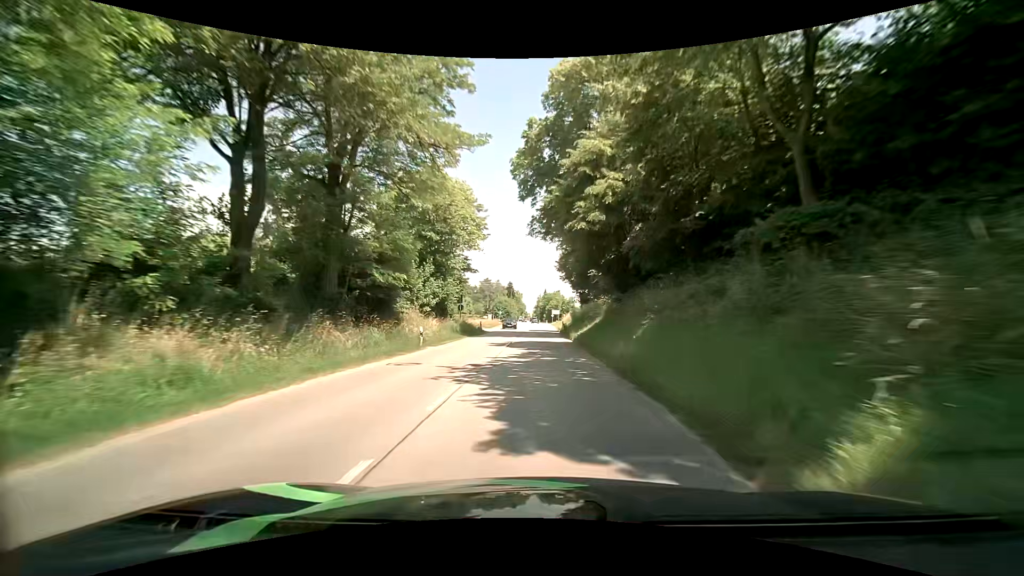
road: secondary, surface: asphalt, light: Day
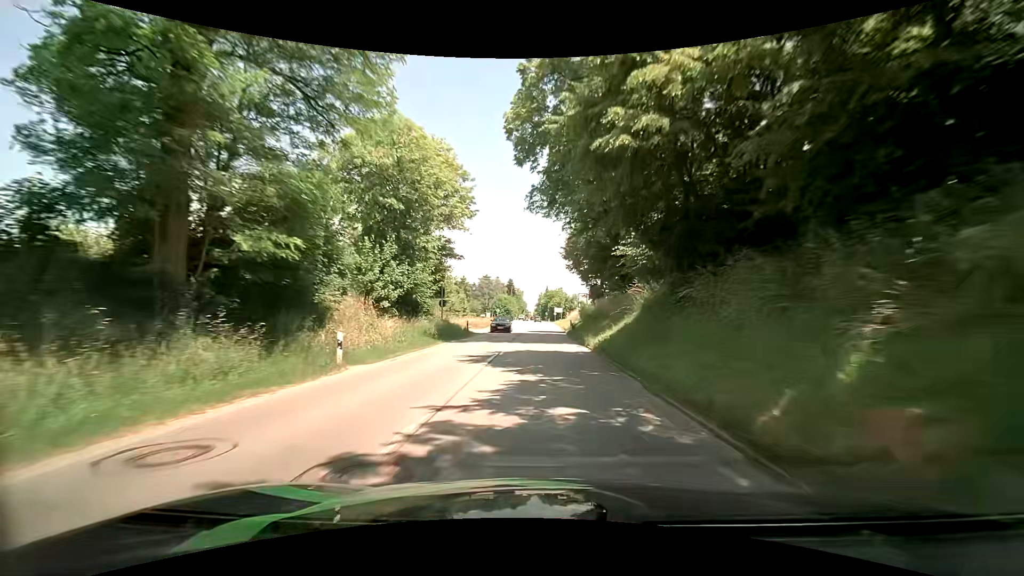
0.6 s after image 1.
(0.0, +9.8) m; -1°
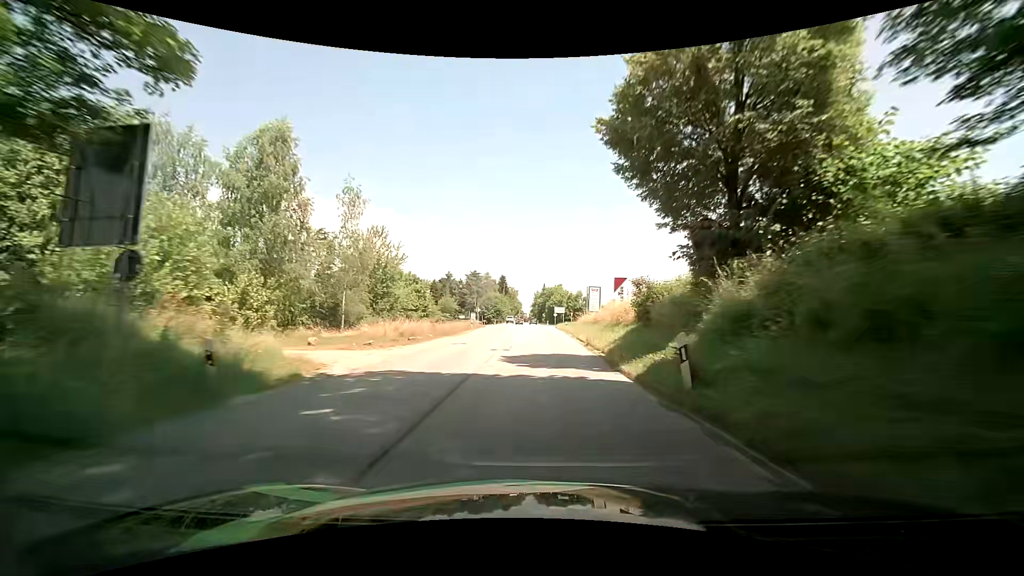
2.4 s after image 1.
(+0.2, +29.3) m; +1°
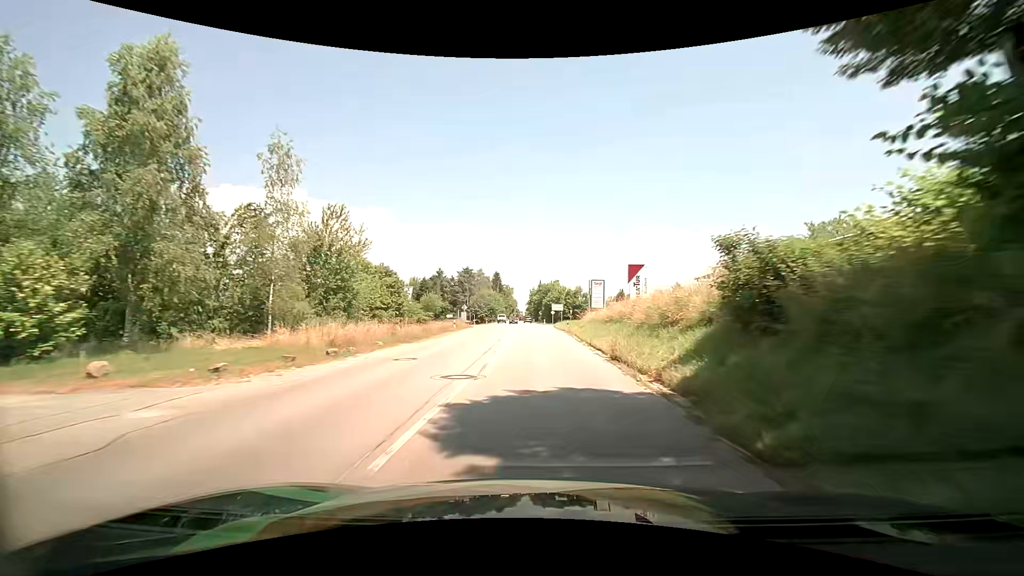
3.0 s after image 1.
(0.0, +9.8) m; -1°
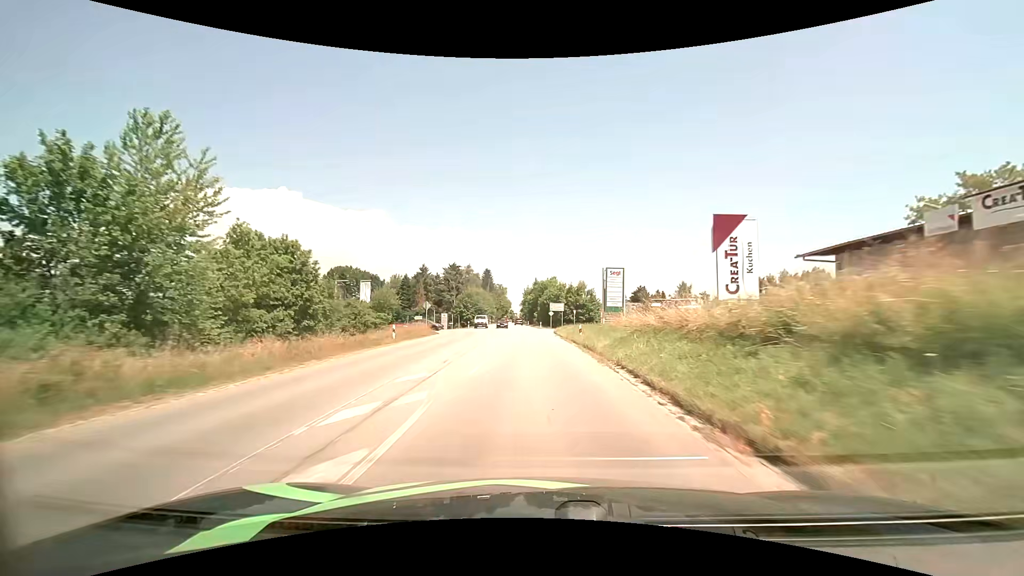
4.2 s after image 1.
(+0.5, +19.8) m; +2°
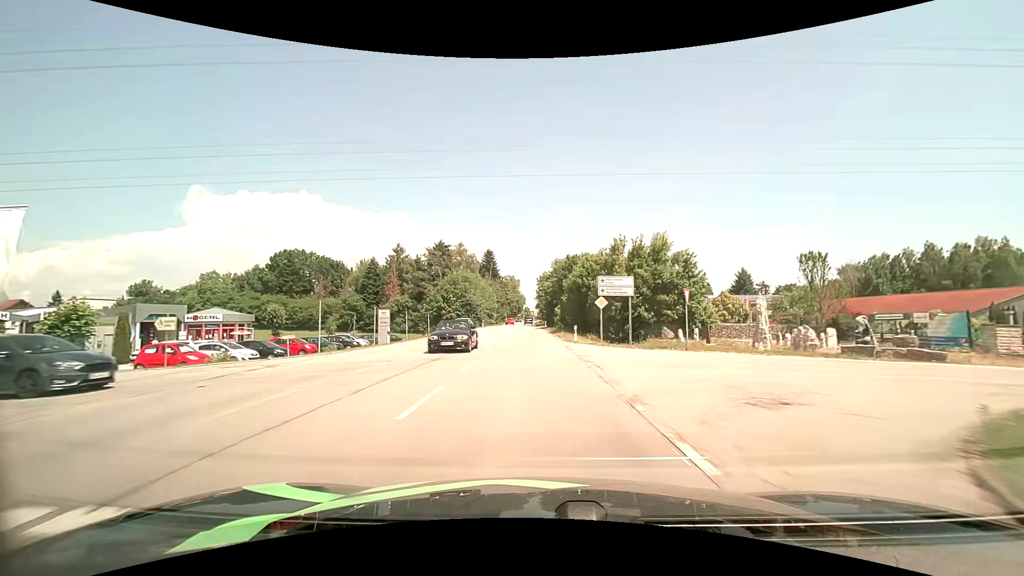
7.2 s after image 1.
(-0.5, +49.2) m; -2°
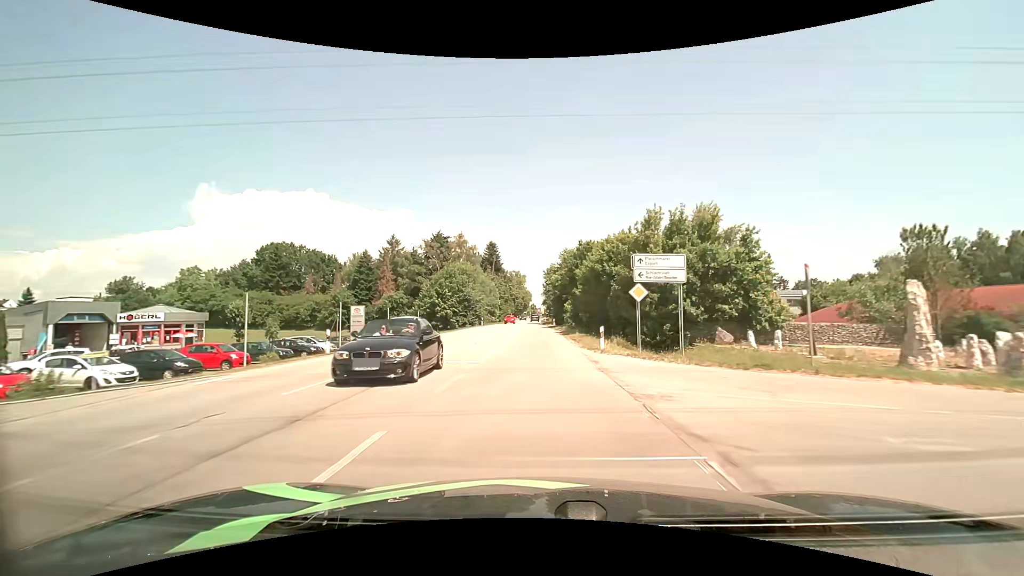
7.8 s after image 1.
(-0.1, +9.8) m; -1°
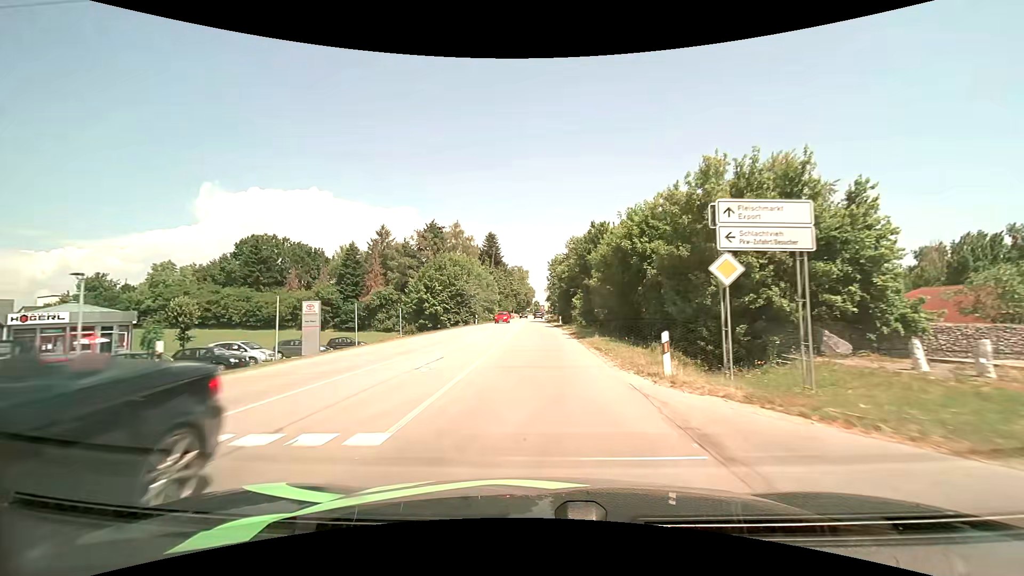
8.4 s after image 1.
(0.0, +9.7) m; 0°
(0, +10) (0, +20) (0, +30) (0, +40) (0, +50) (0, +60) (-1, +70) (-1, +80) (-1, +90) (-1, +100) m
